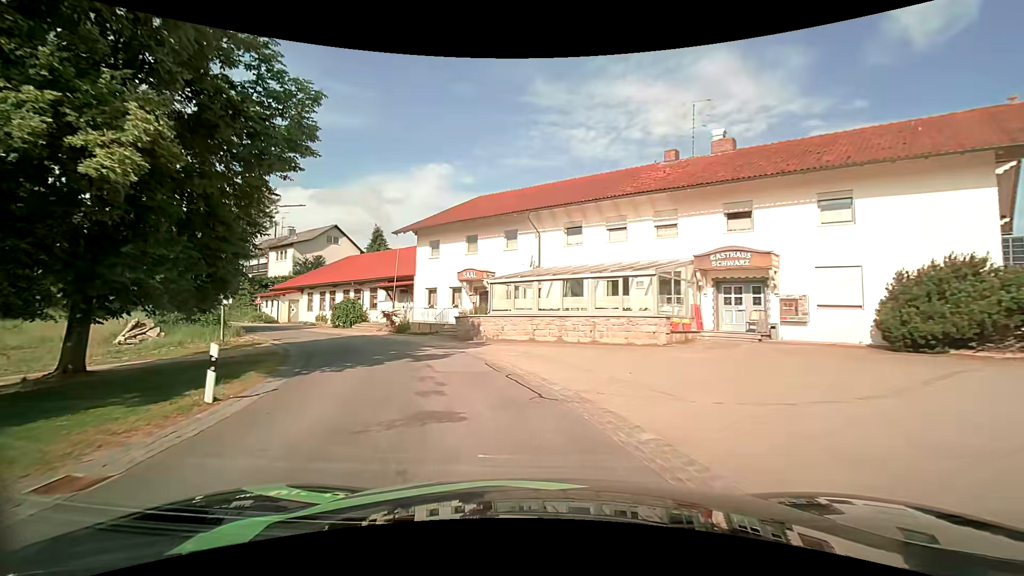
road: tertiary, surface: asphalt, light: Day
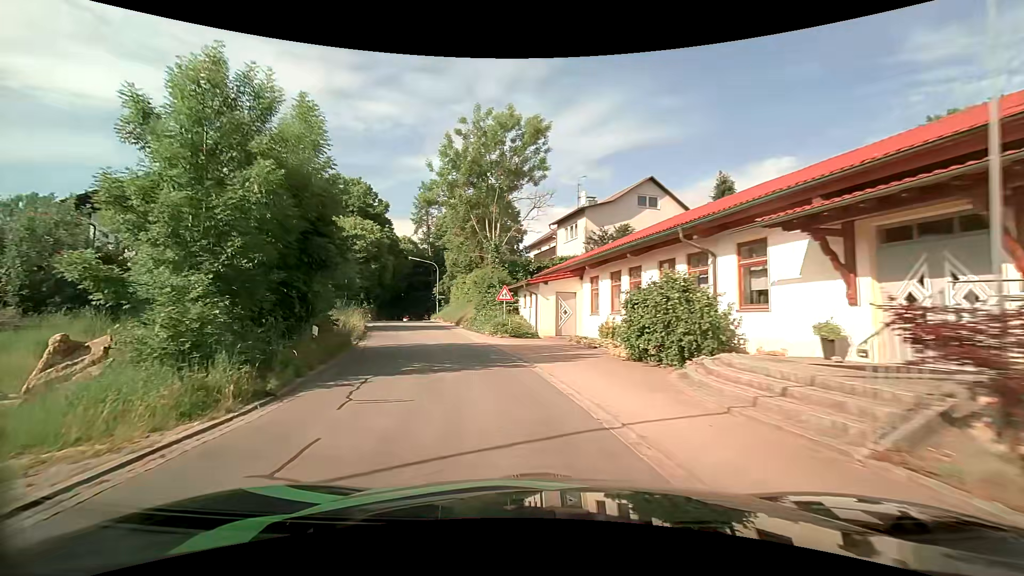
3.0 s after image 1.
(-9.1, +26.7) m; -37°
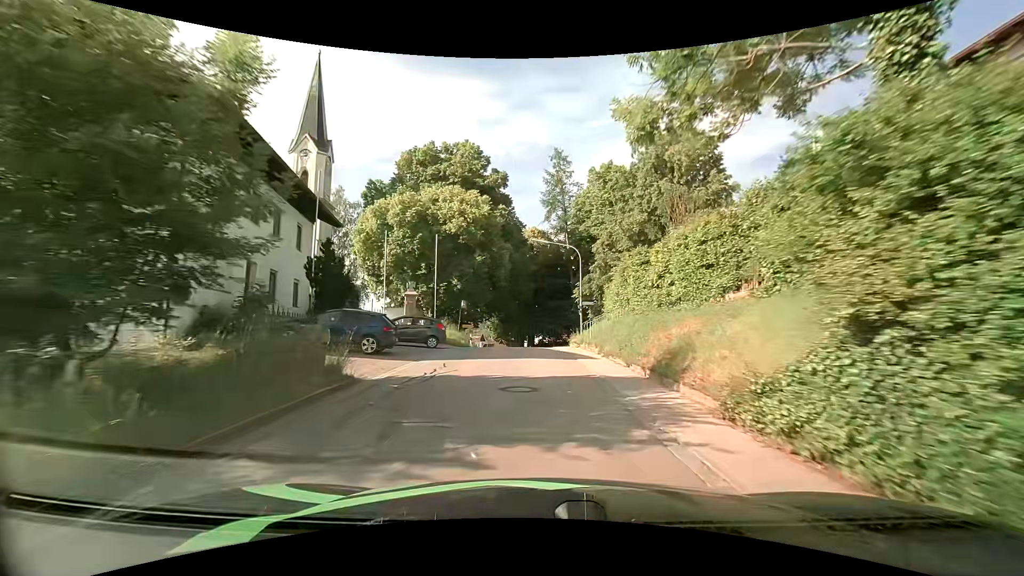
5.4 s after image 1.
(-4.9, +24.6) m; -17°
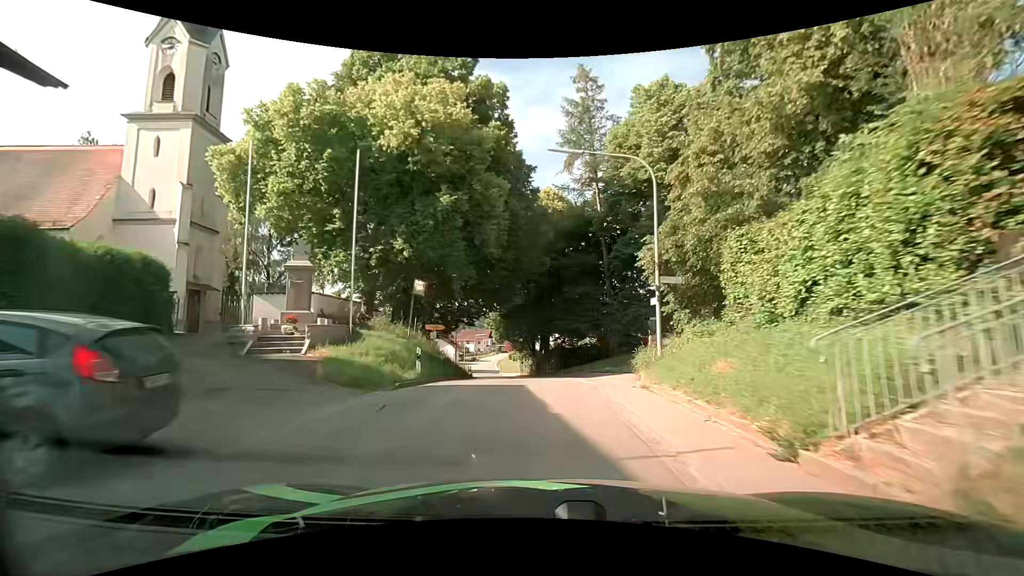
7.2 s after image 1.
(-0.2, +18.9) m; -1°
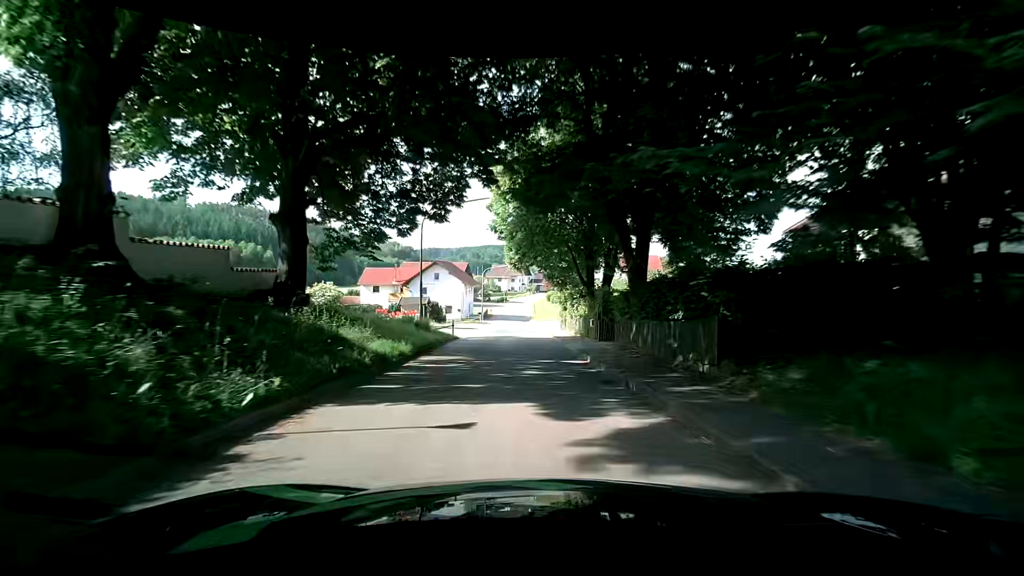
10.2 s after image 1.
(-1.0, +32.9) m; -3°
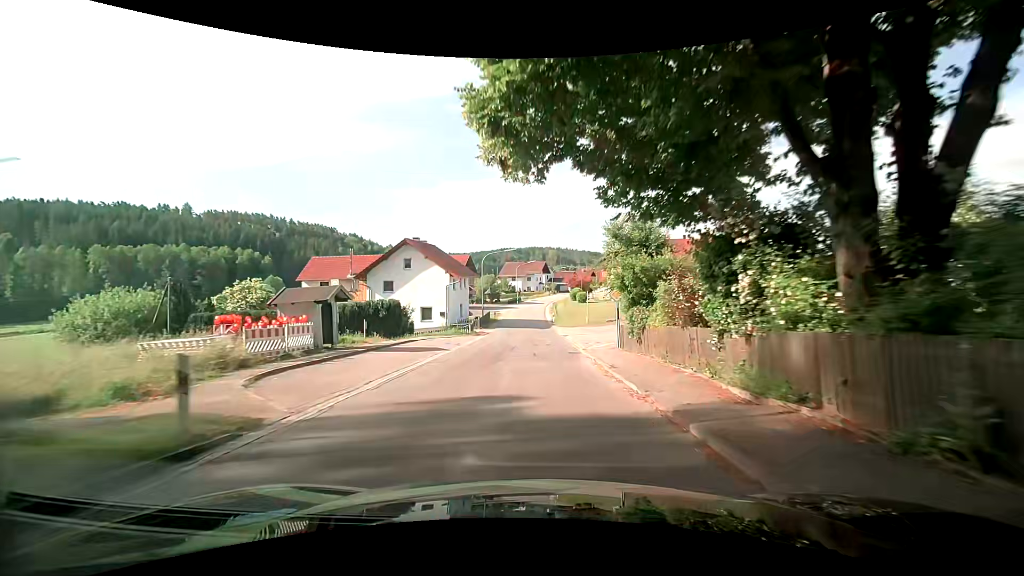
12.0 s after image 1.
(-1.0, +22.9) m; -3°
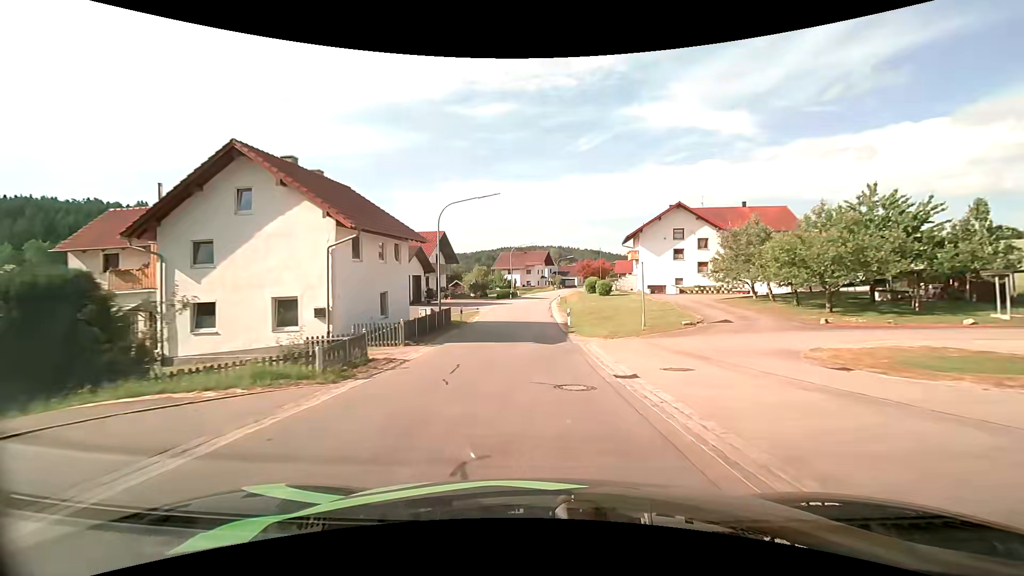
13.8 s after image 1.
(-0.3, +24.2) m; -1°
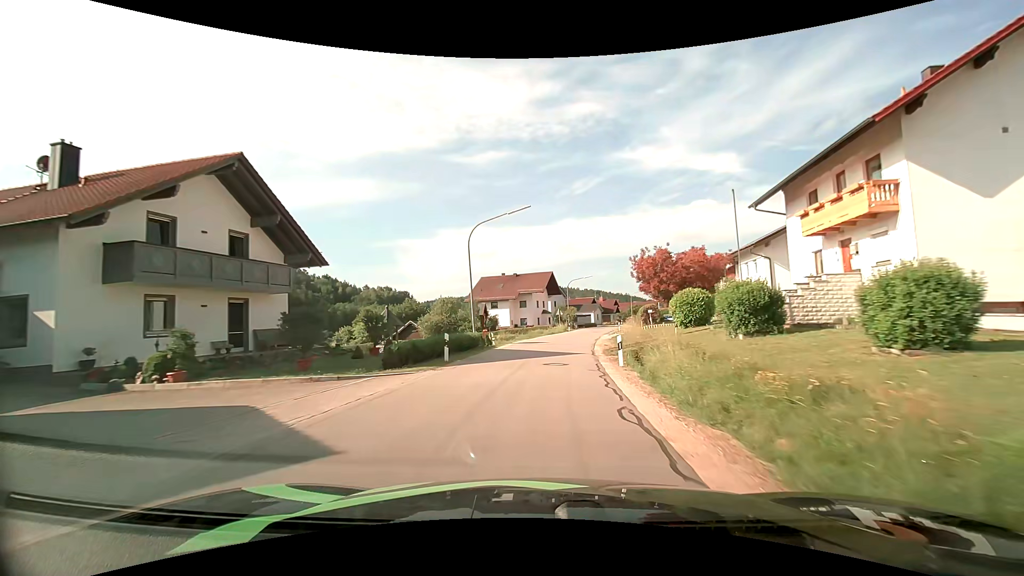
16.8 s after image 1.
(+0.3, +42.6) m; +1°
(0, +10) (+1, +20) (+2, +30) (+3, +40) (+5, +50) (+7, +59) (+10, +69) (+13, +79) (+16, +88) (+19, +98) m
